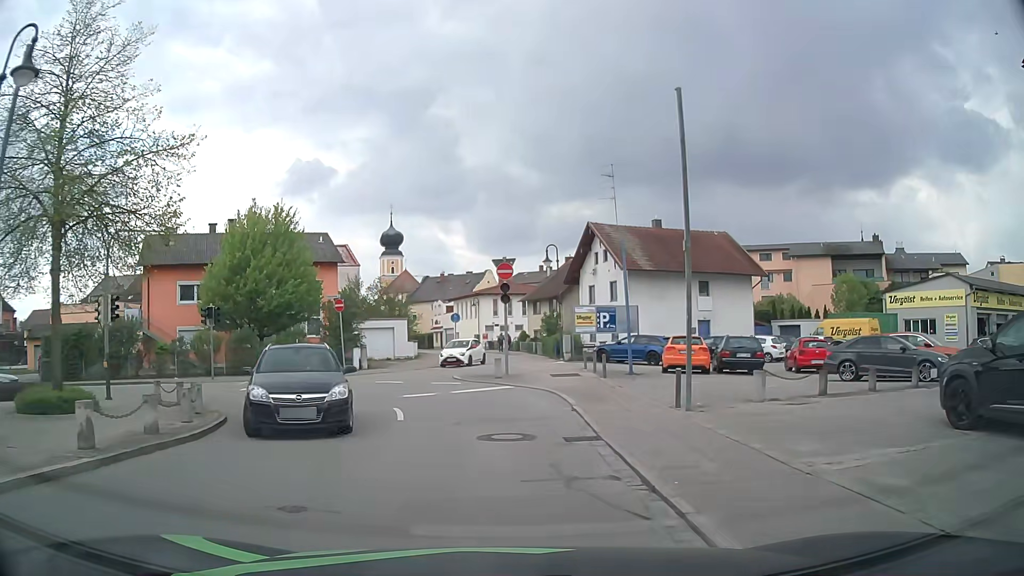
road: residential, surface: asphalt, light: Day
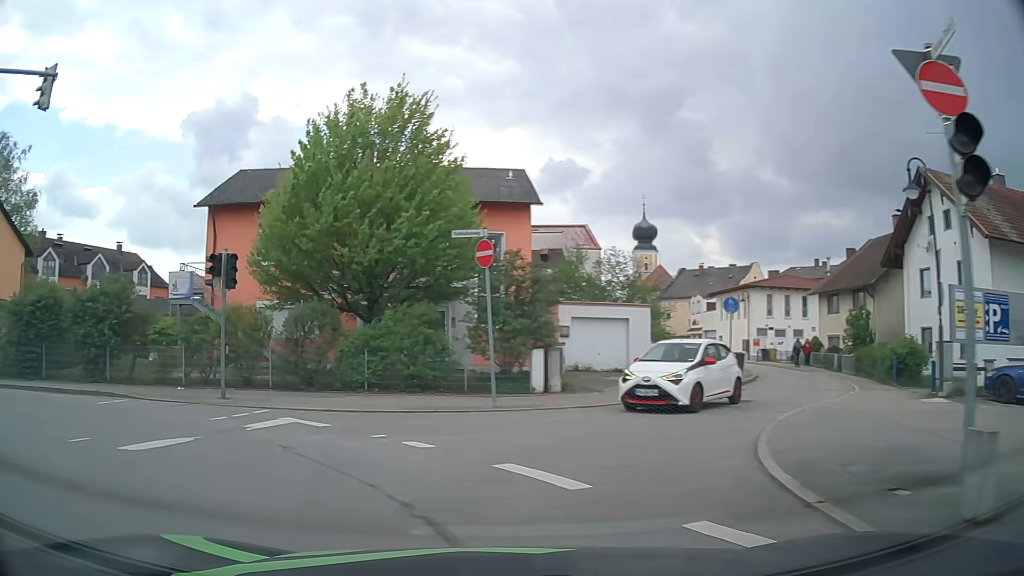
(-1.3, +17.7) m; -20°
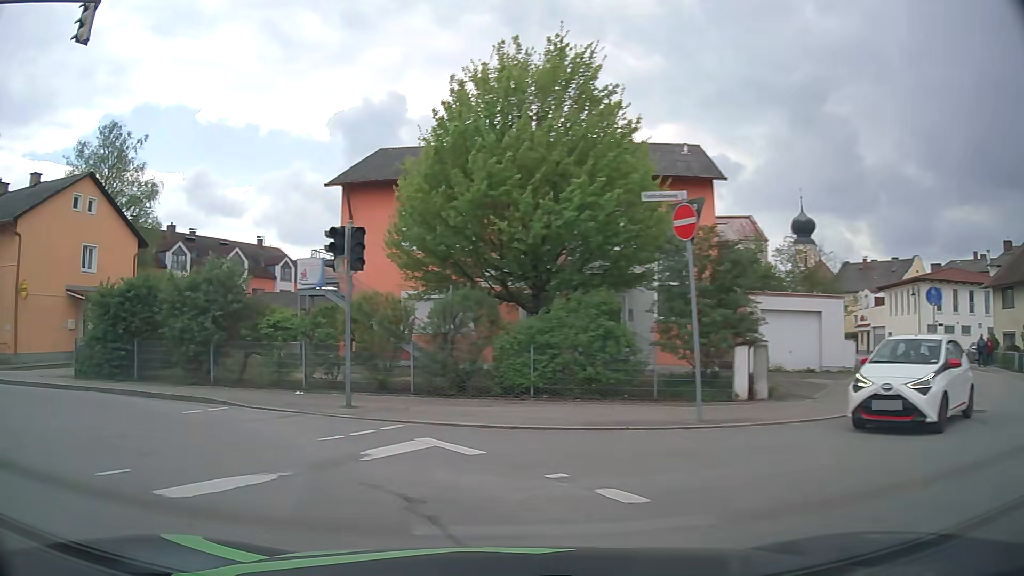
(-0.4, +3.3) m; -13°
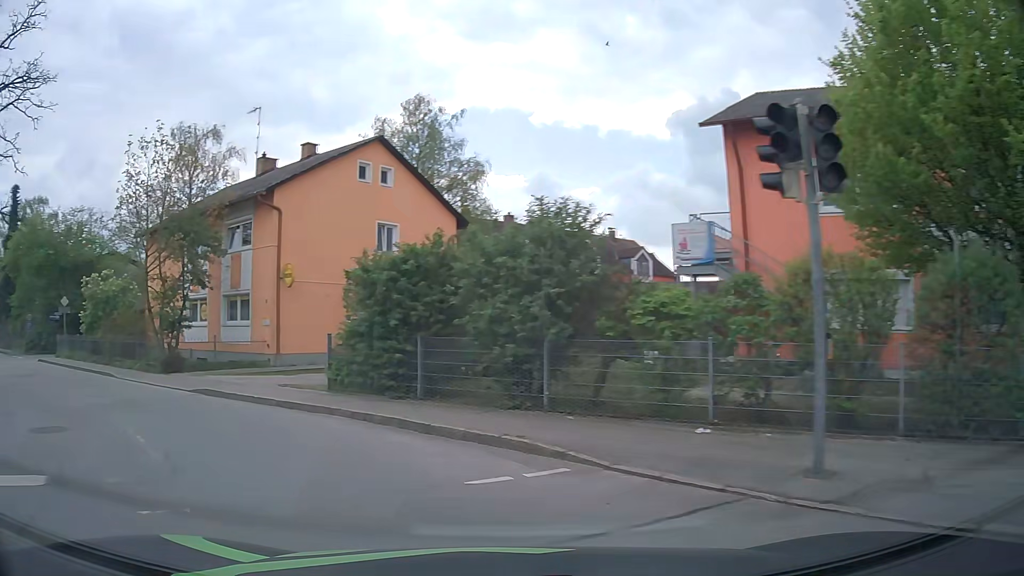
(-1.7, +6.5) m; -31°
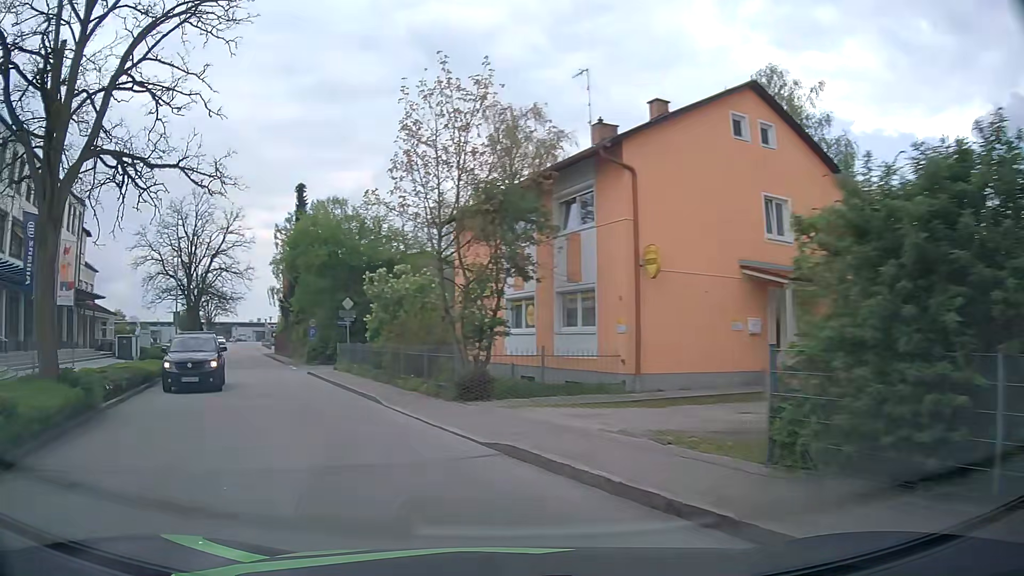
(-1.8, +6.9) m; -29°
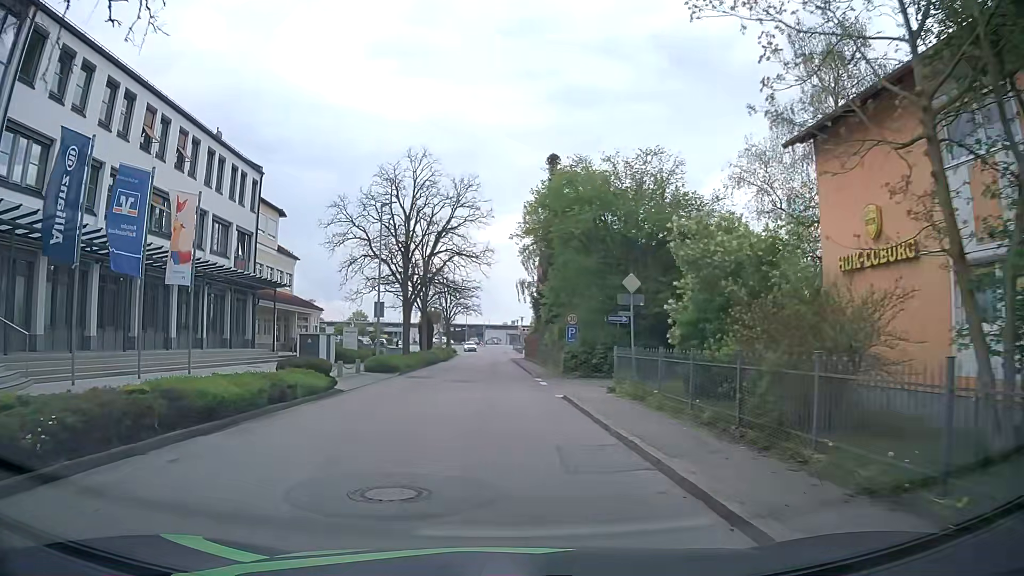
(-2.9, +11.7) m; -23°
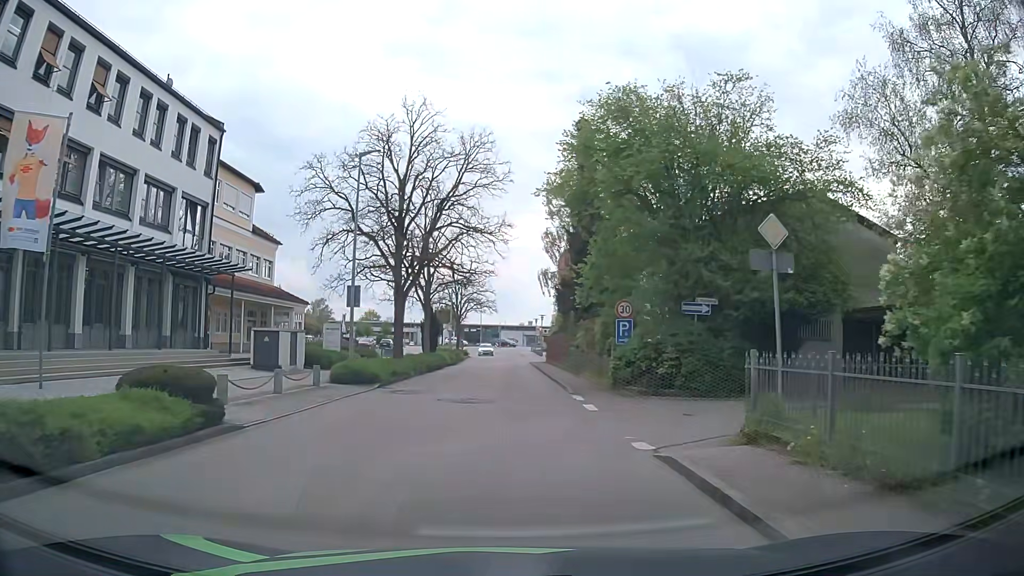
(-0.3, +9.1) m; -2°
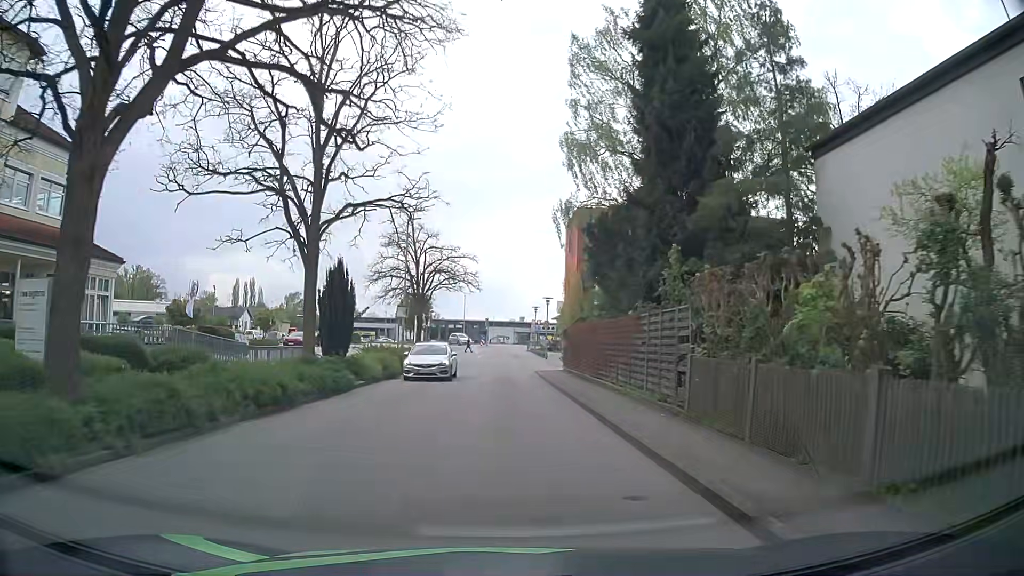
(+0.3, +24.1) m; +2°
